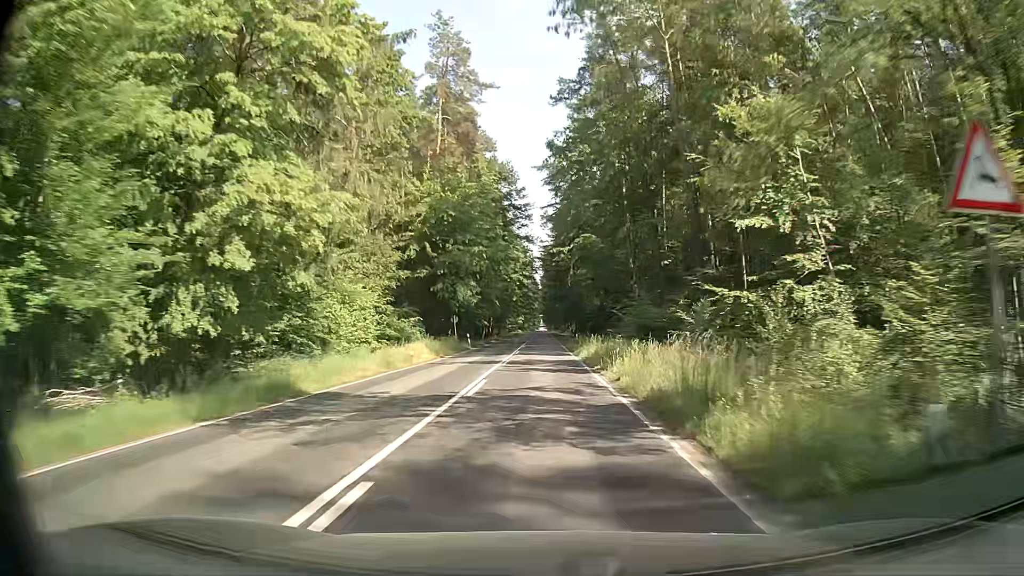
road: secondary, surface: asphalt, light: Day
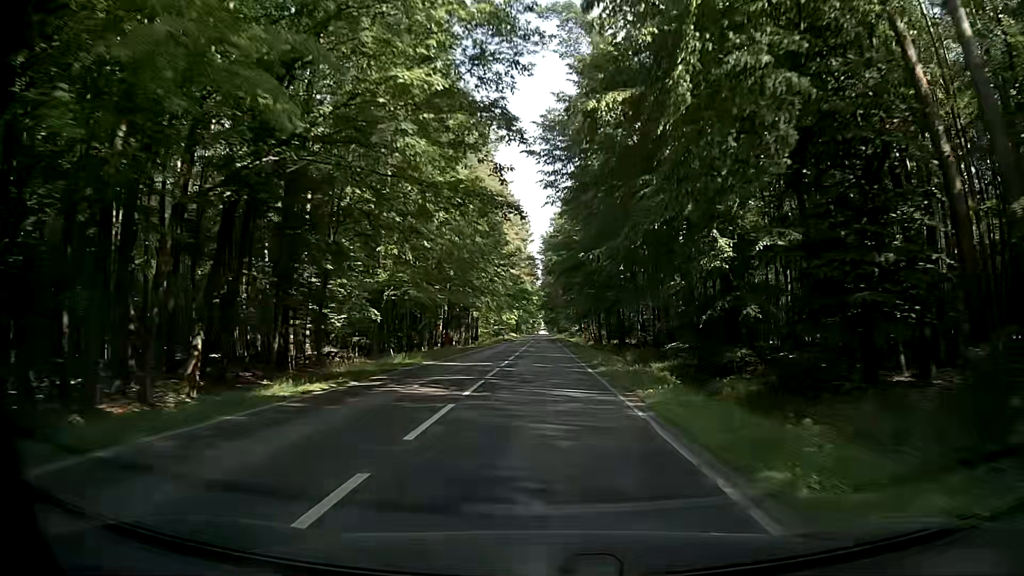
(-0.3, +59.4) m; 0°
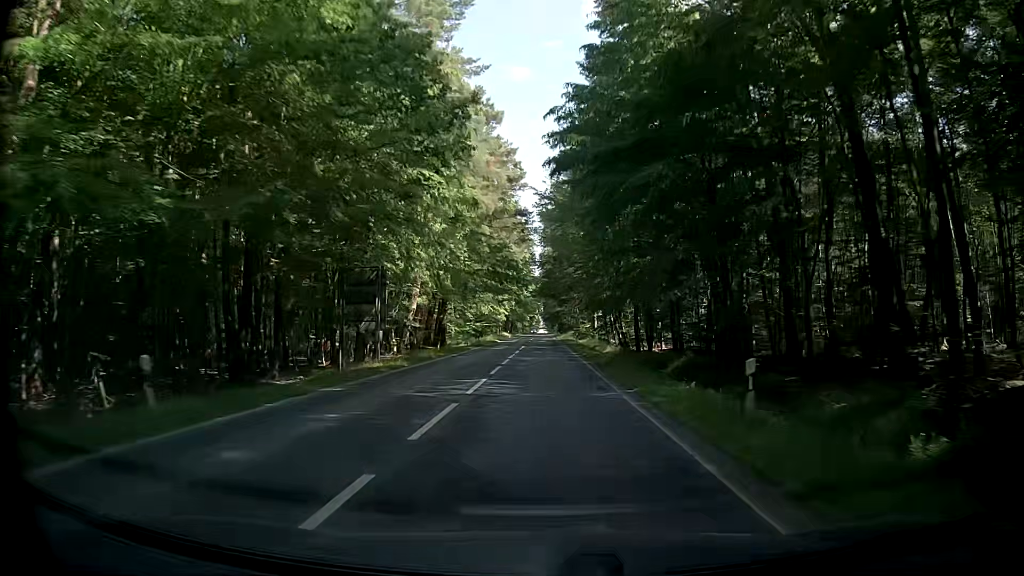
(-0.2, +35.7) m; 0°
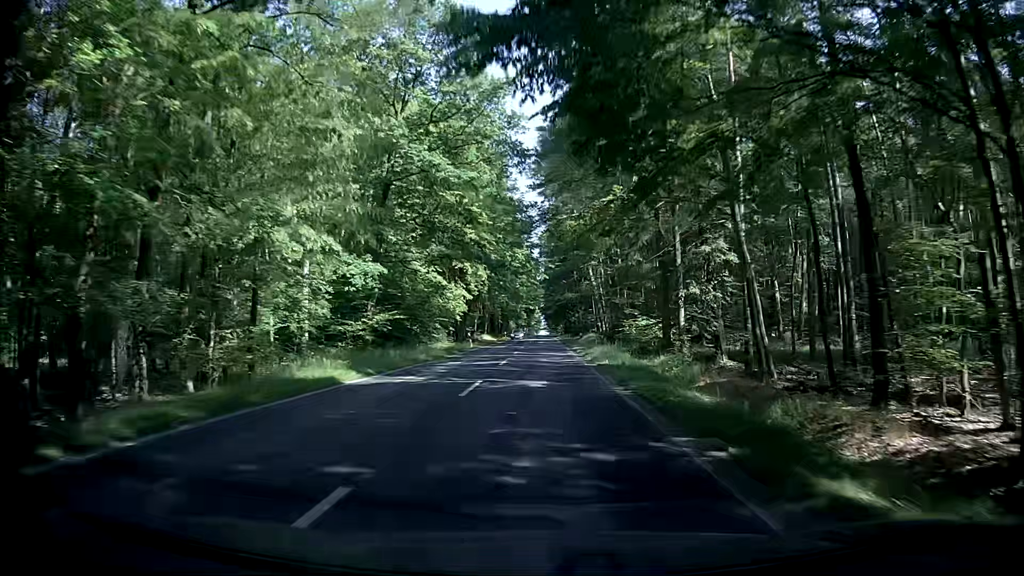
(+0.3, +59.6) m; -1°
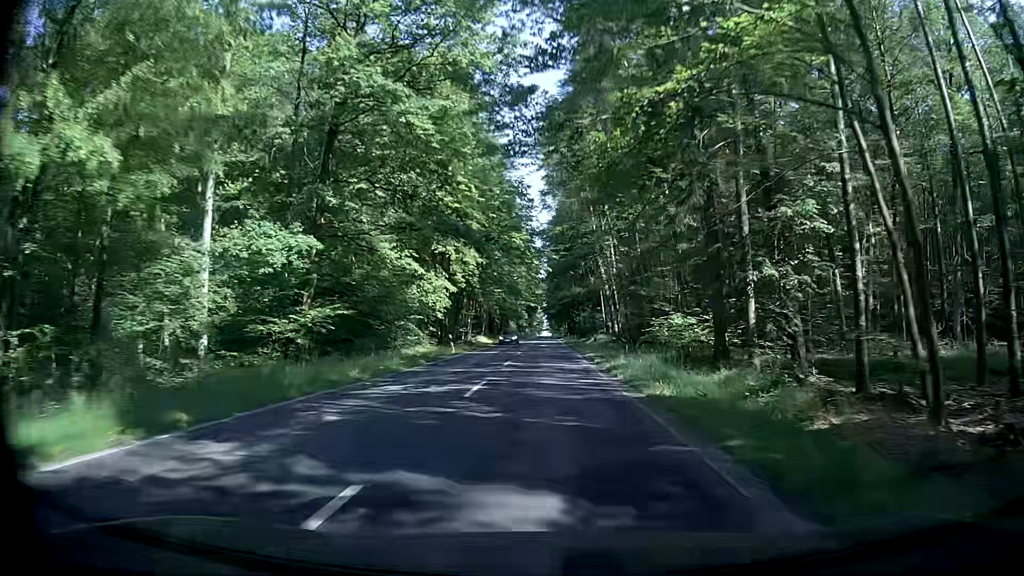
(+0.1, +11.9) m; +1°
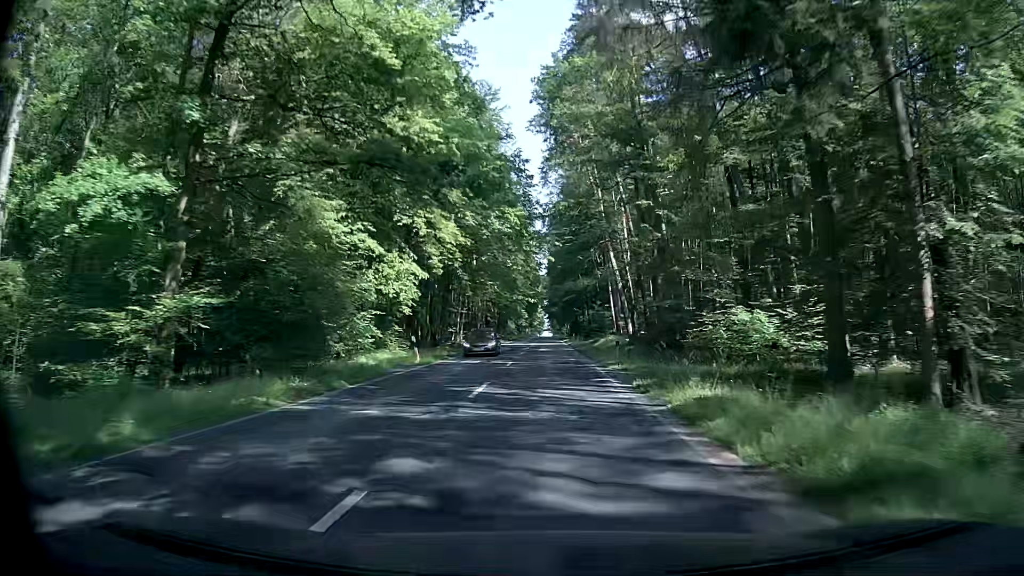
(0.0, +11.9) m; 0°
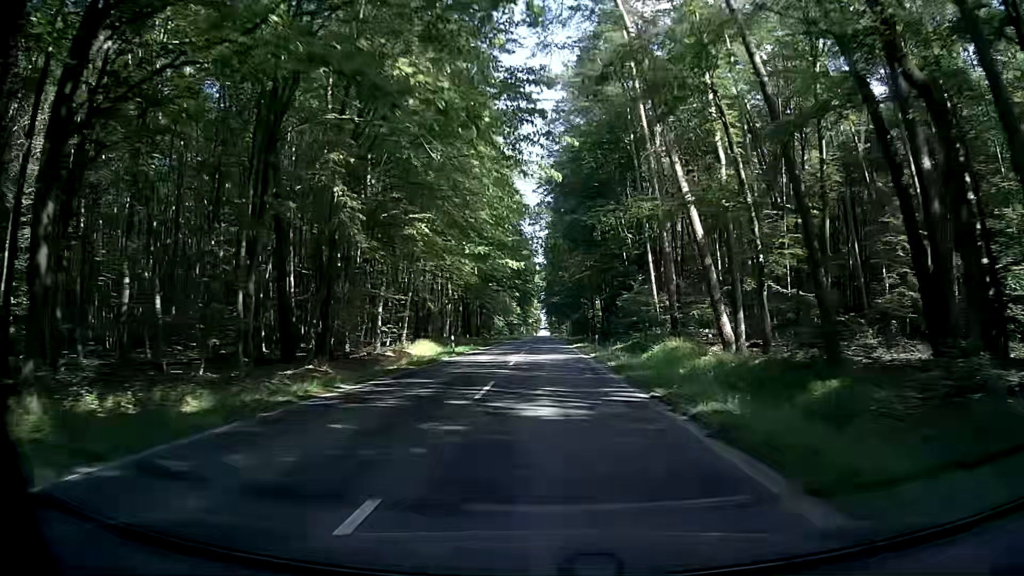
(0.0, +35.8) m; 0°
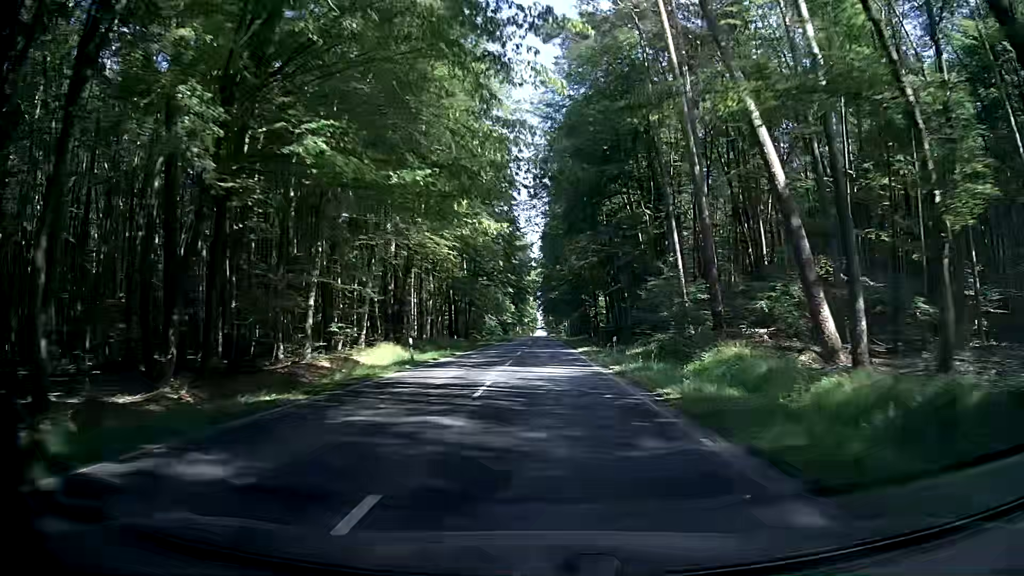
(+0.1, +11.9) m; 0°
(0, +10) (0, +20) (0, +30) (0, +40) (0, +50) (0, +60) (0, +70) (0, +80) (+1, +90) (+1, +100) m
